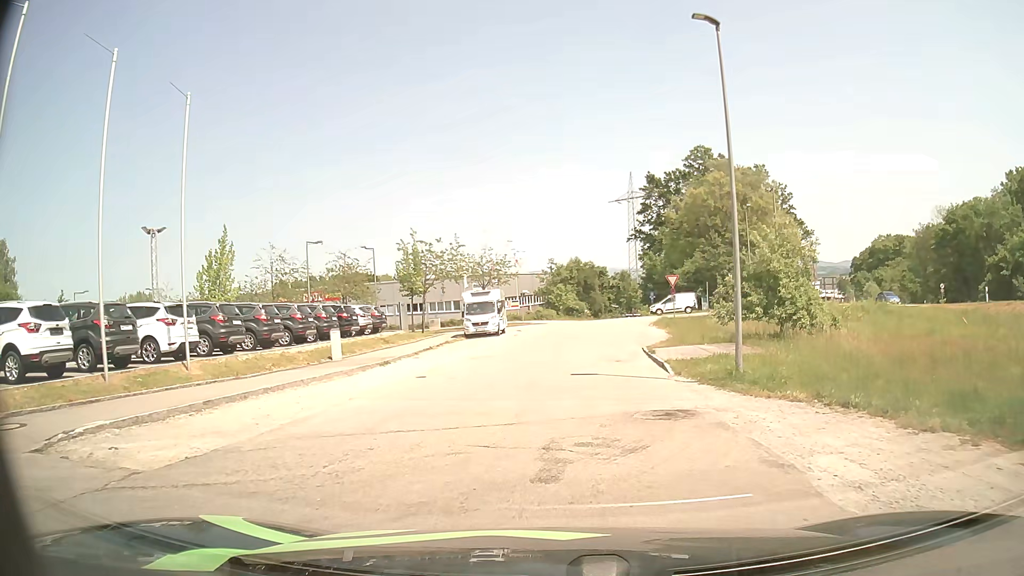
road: residential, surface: asphalt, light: Day
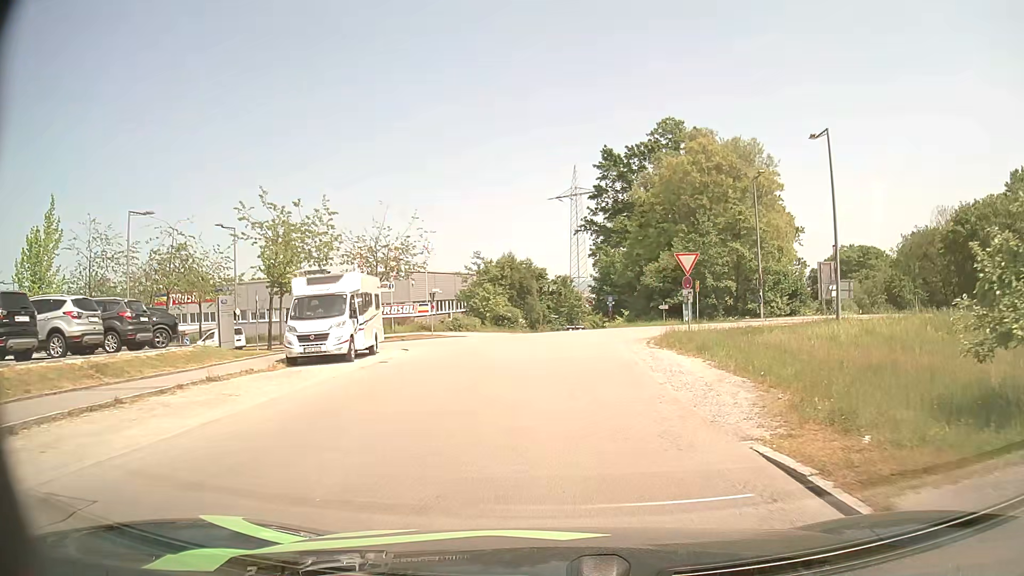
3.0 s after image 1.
(+0.7, +19.9) m; +6°
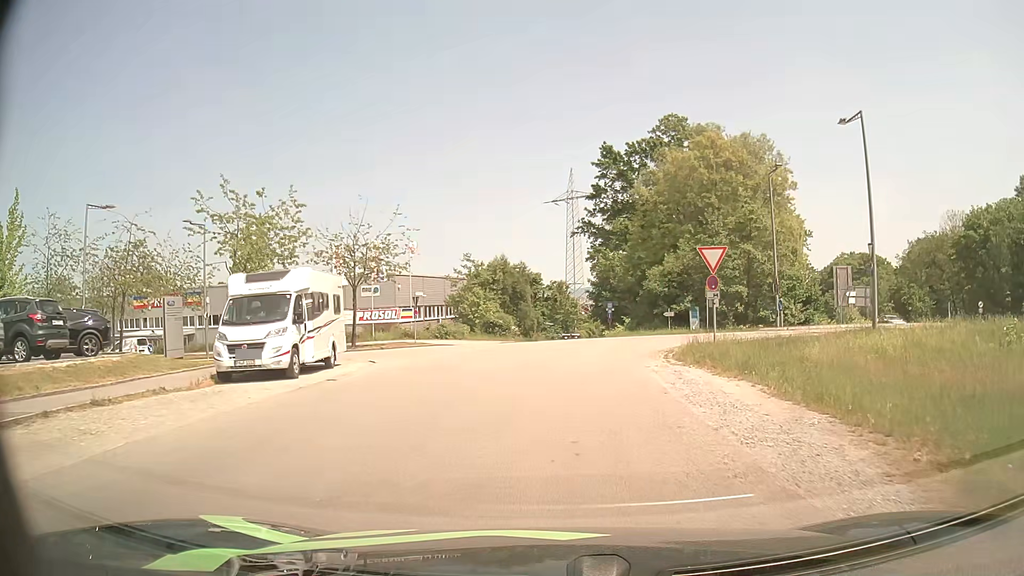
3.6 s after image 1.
(0.0, +4.2) m; +1°
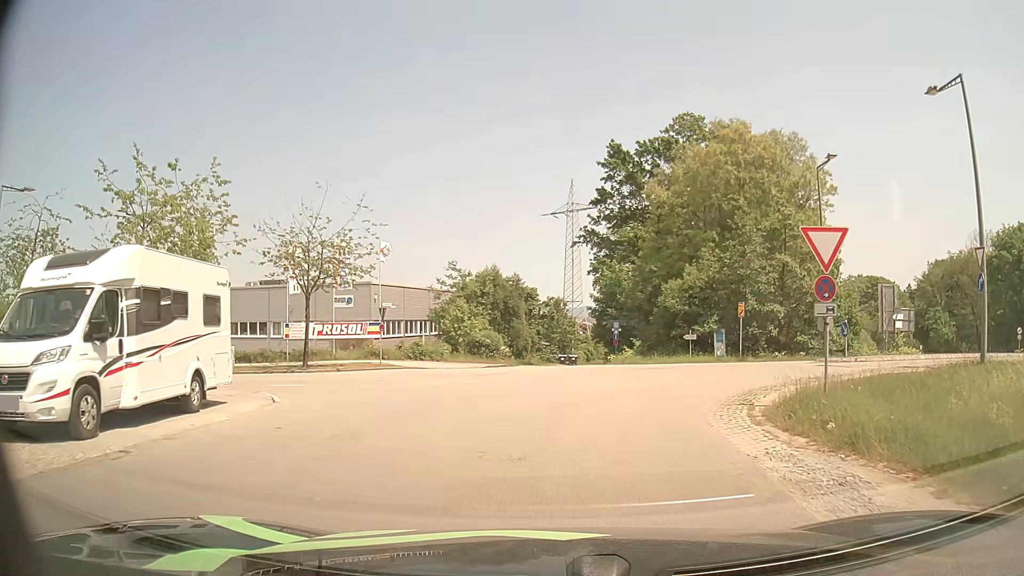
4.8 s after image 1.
(0.0, +7.8) m; -1°
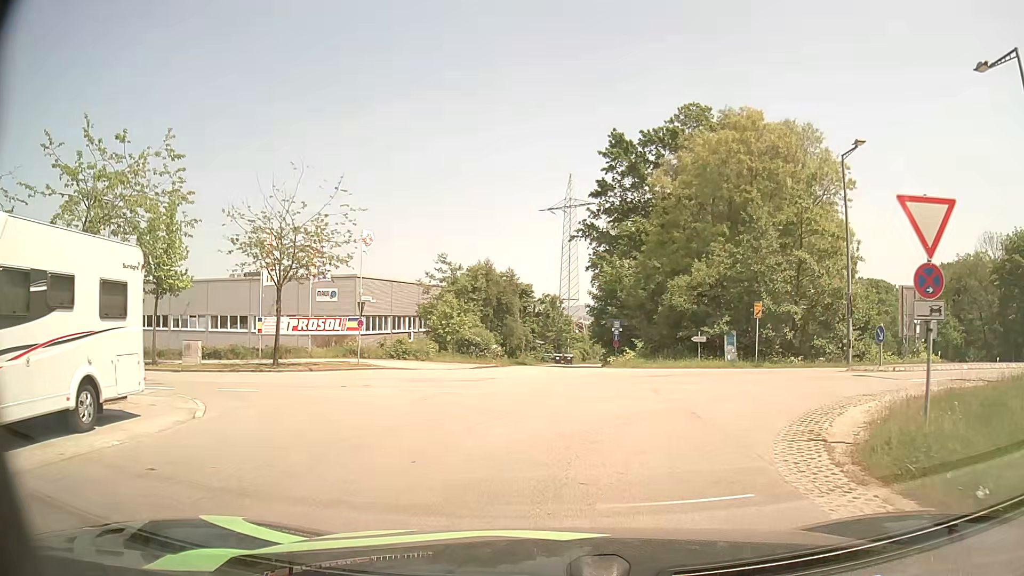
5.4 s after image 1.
(0.0, +3.2) m; +1°
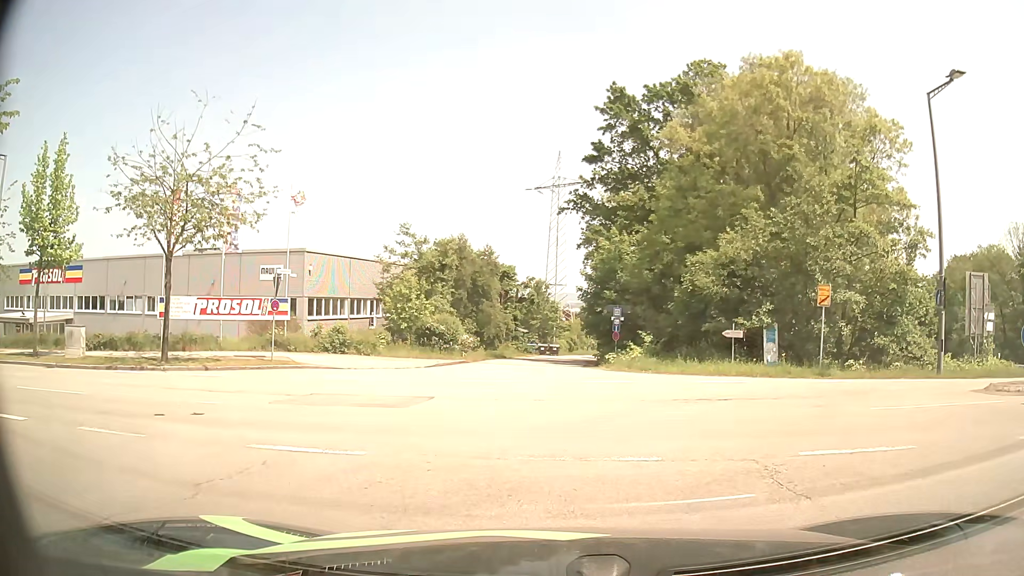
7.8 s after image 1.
(+0.2, +8.4) m; +2°
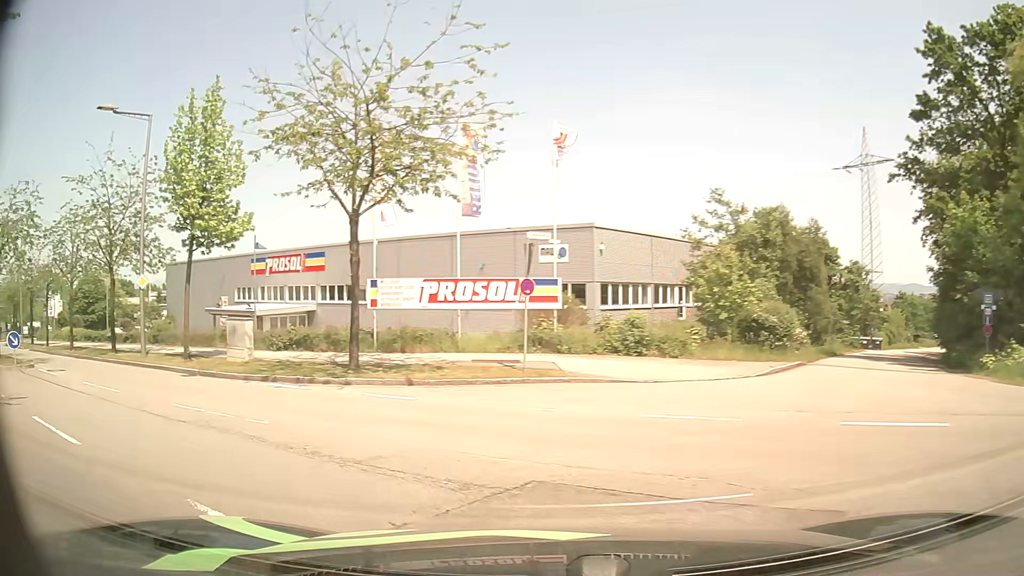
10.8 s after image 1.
(-1.5, +8.7) m; -25°
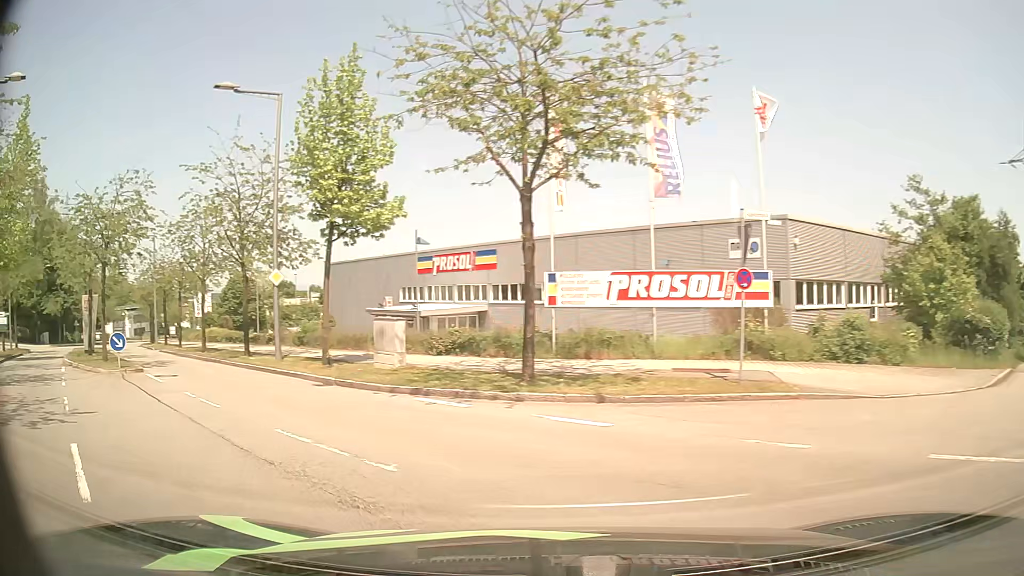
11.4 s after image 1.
(-0.5, +3.2) m; -16°
(-3, +9) (-9, +18) (-15, +25) (-22, +33) (-29, +40) (-35, +48) (-41, +56) (-47, +64) (-52, +72) (-57, +81) m
